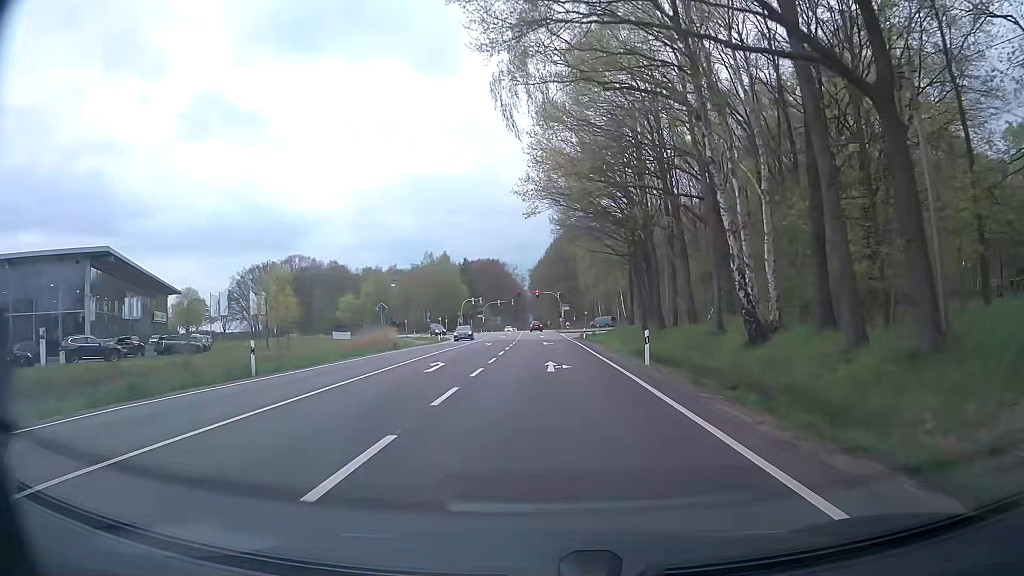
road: primary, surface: asphalt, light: Day
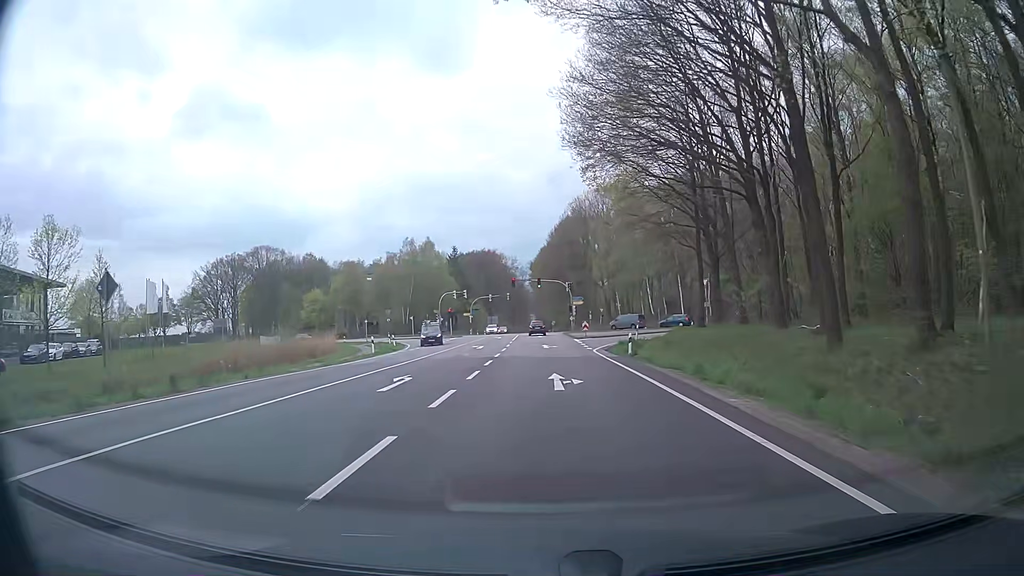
(-0.1, +29.7) m; -1°
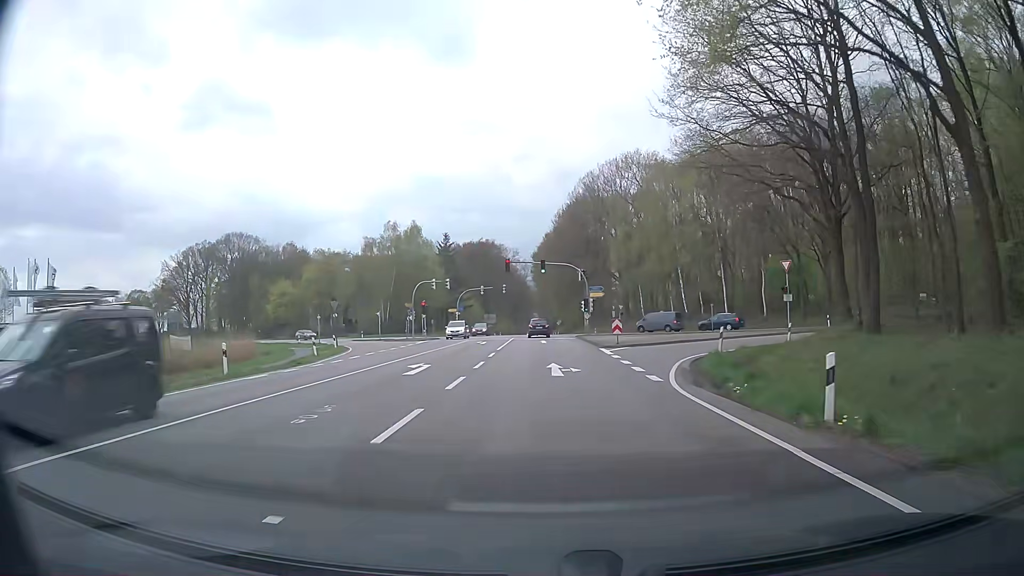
(0.0, +21.5) m; 0°
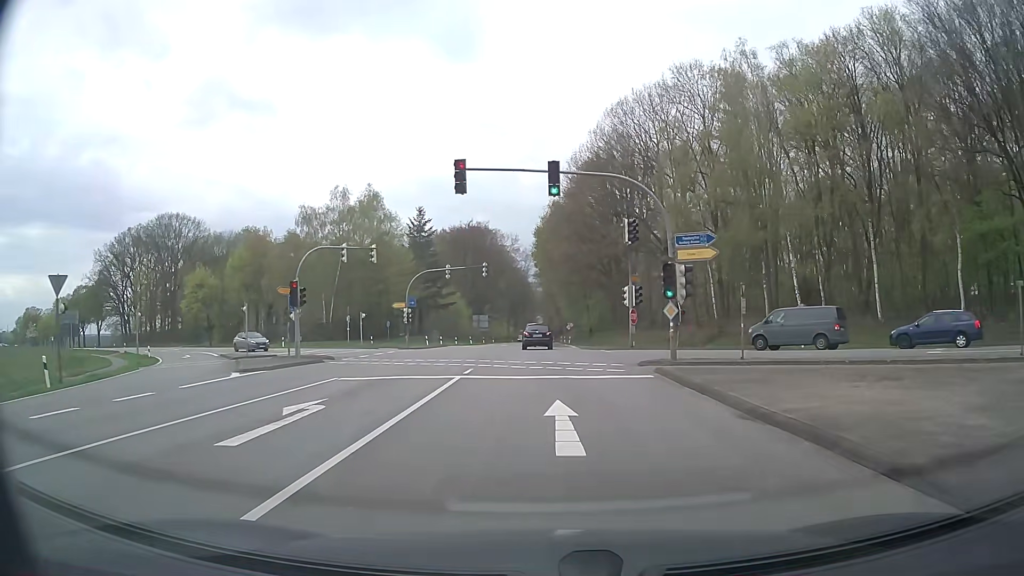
(0.0, +35.4) m; 0°
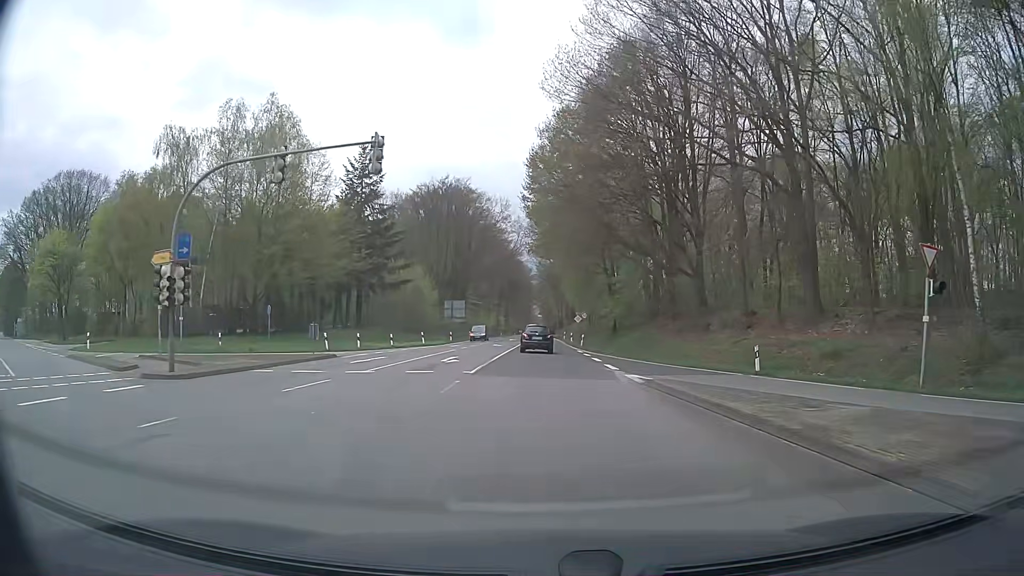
(0.0, +34.6) m; 0°
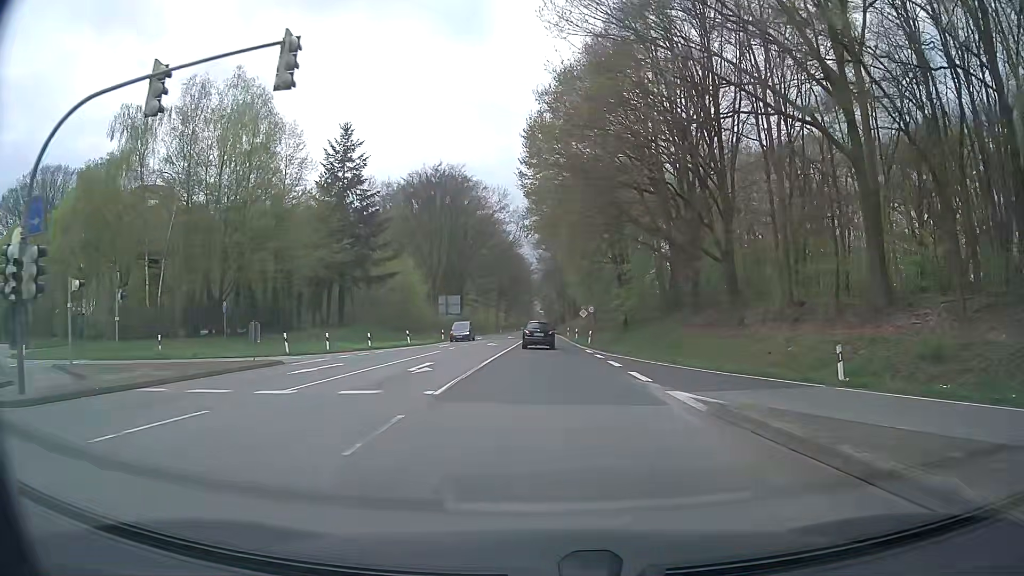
(0.0, +7.0) m; 0°
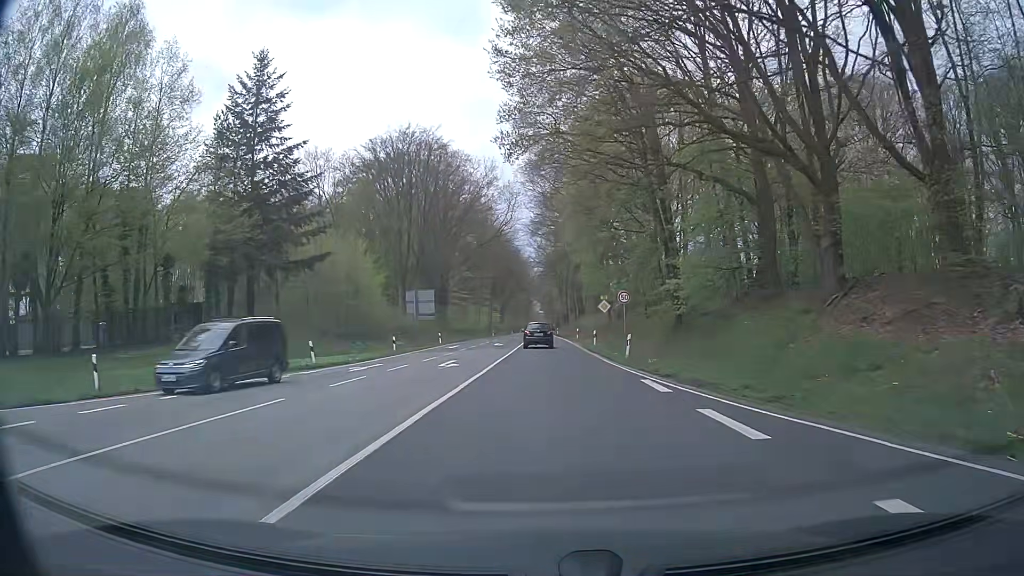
(0.0, +21.6) m; 0°
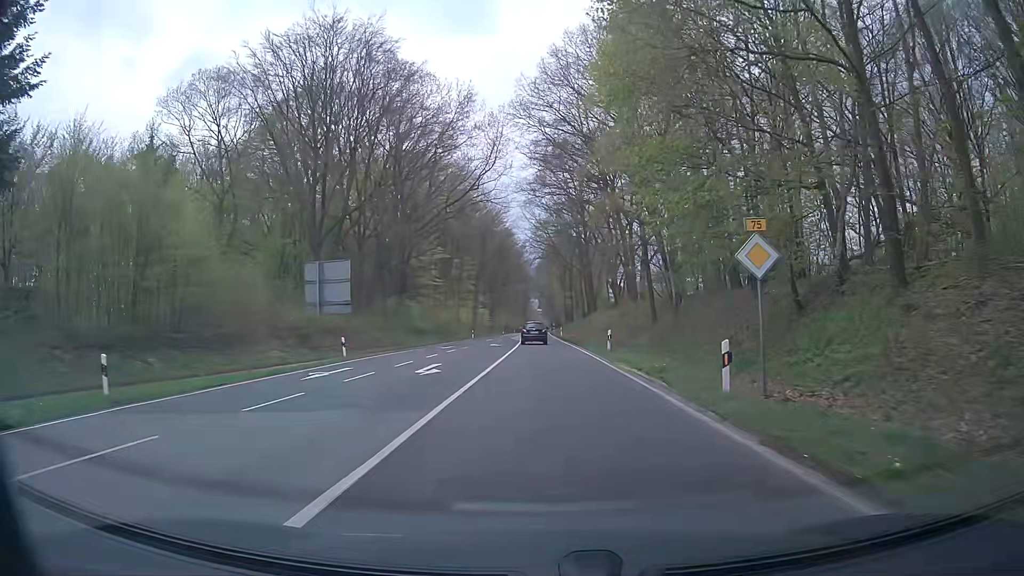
(-0.1, +30.3) m; -1°
(0, +10) (0, +20) (0, +30) (0, +40) (0, +50) (+1, +60) (+1, +70) (+1, +80) (+1, +90) (+1, +100) m
